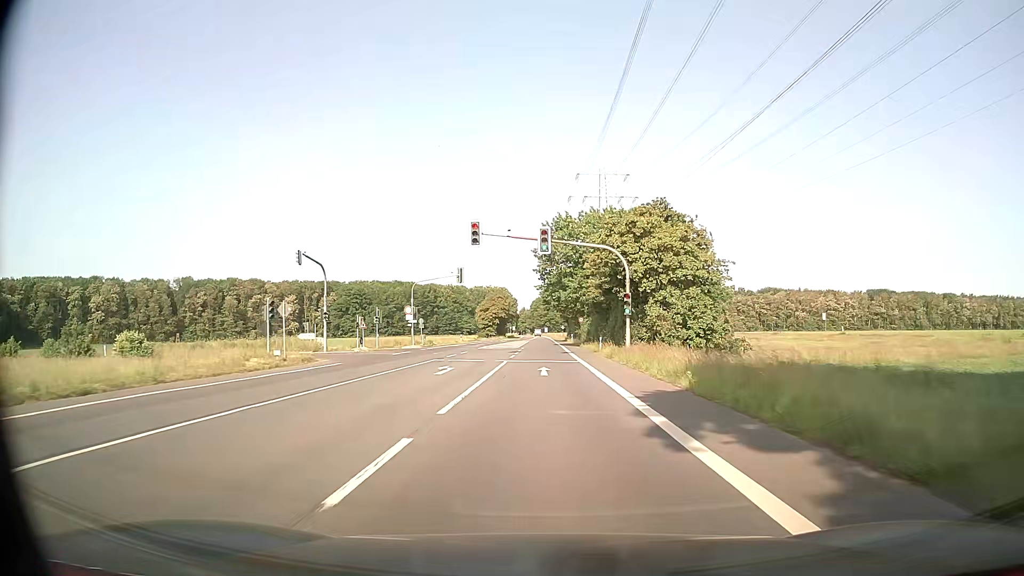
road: secondary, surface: asphalt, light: Day
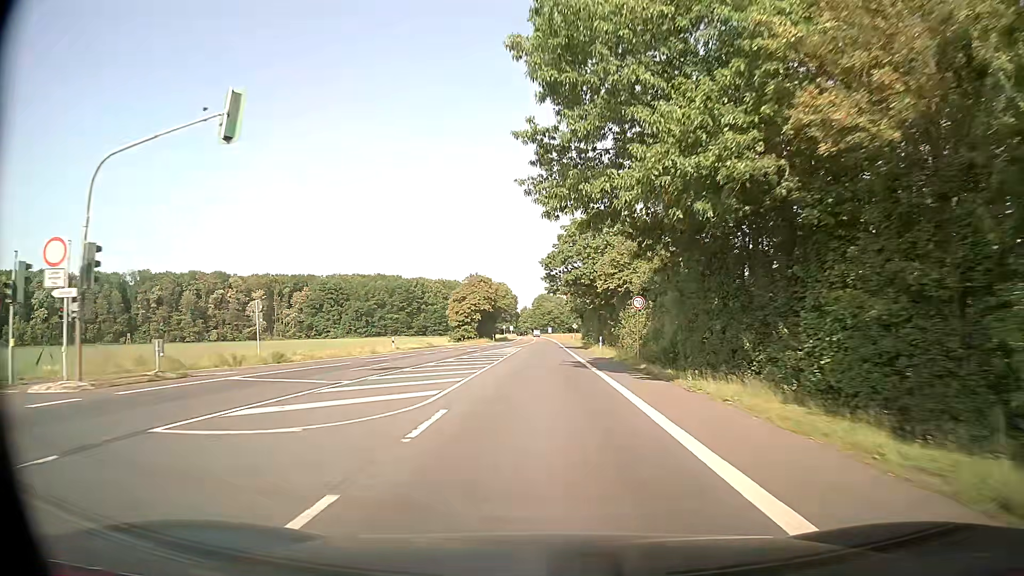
(0.0, +45.2) m; 0°
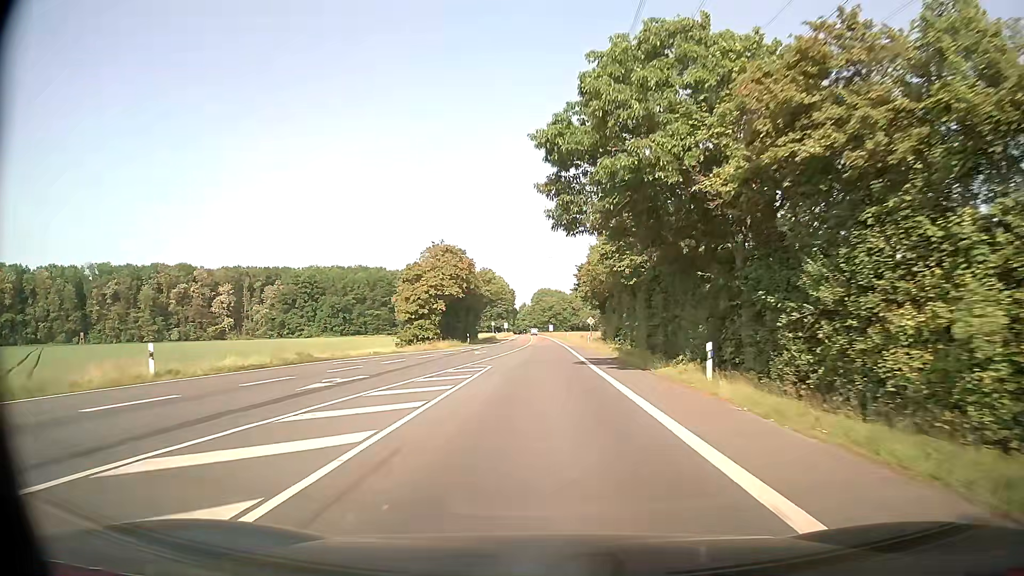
(0.0, +33.7) m; 0°
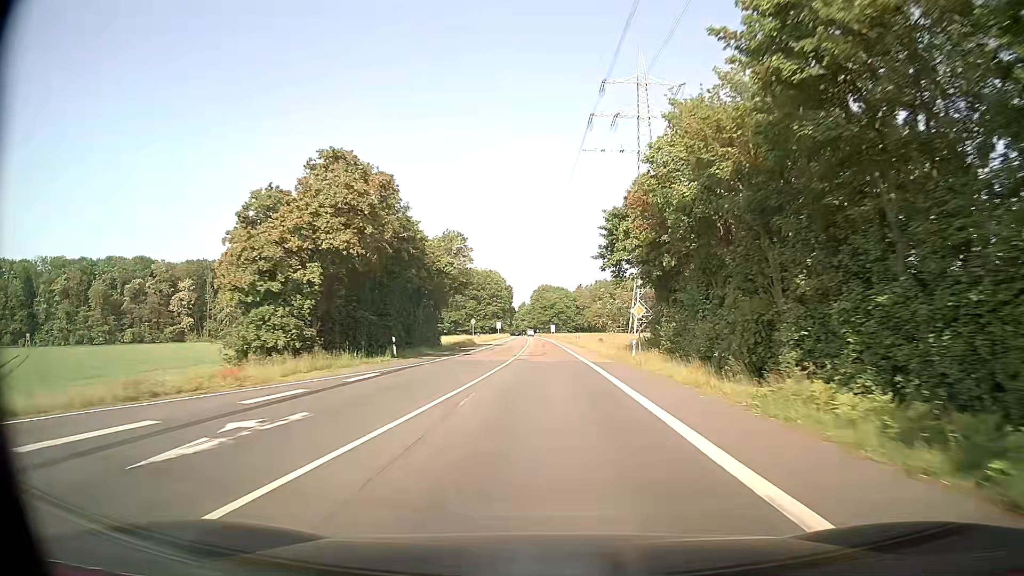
(0.0, +33.7) m; 0°
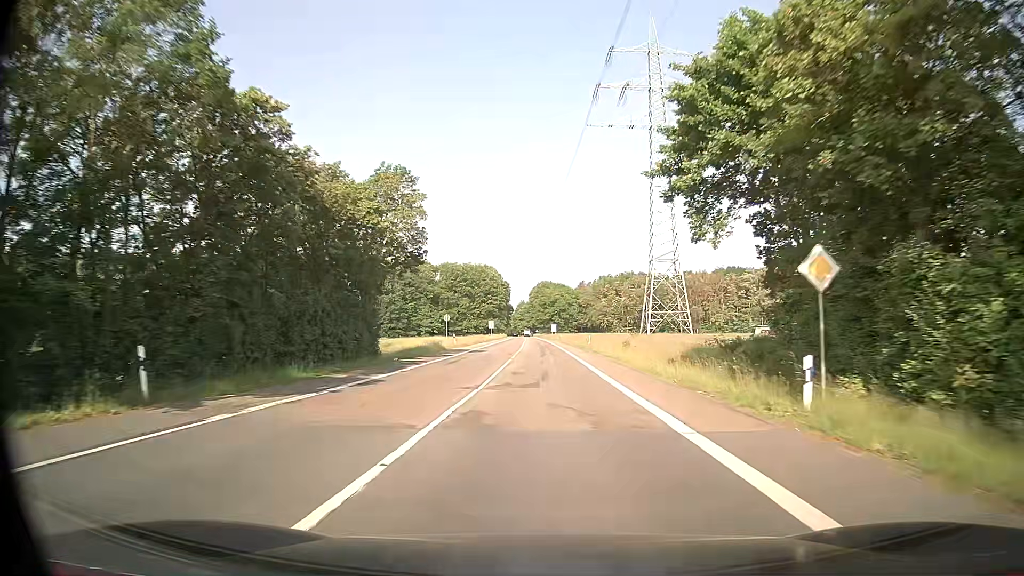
(-0.1, +22.4) m; 0°
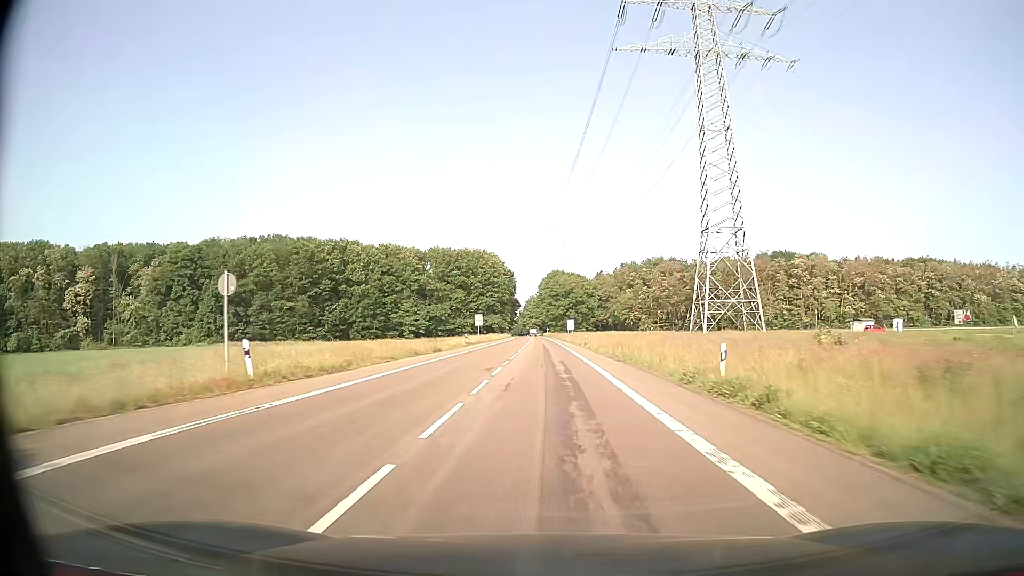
(0.0, +44.6) m; -1°
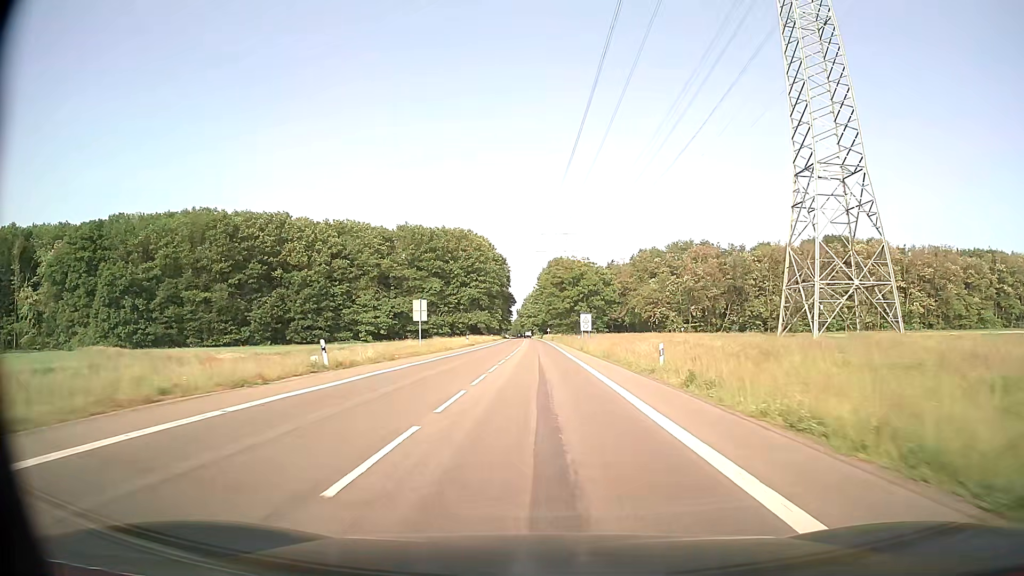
(0.0, +44.5) m; 0°
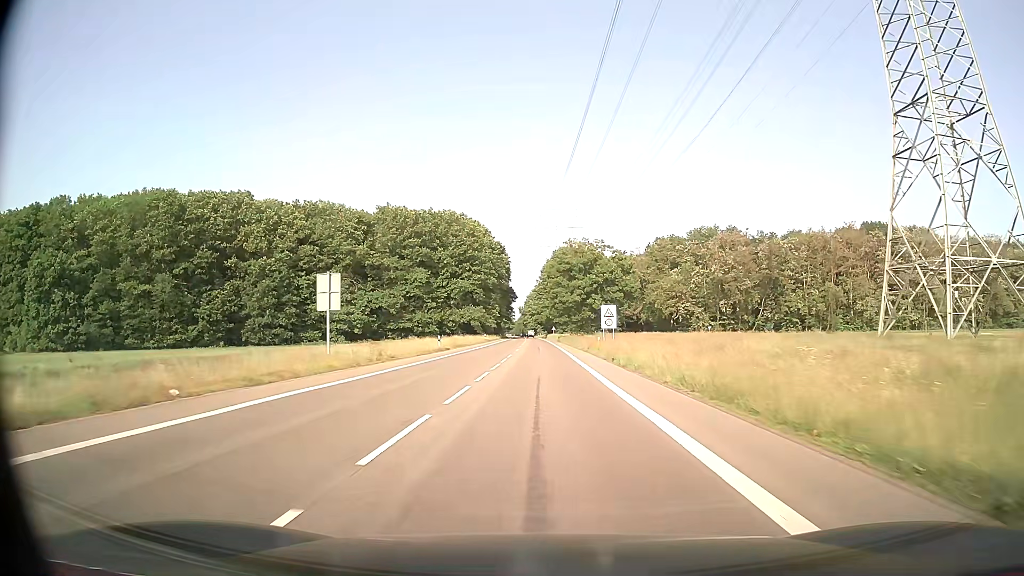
(-0.1, +22.3) m; 0°
(0, +10) (0, +20) (0, +30) (0, +40) (0, +50) (0, +60) (-1, +70) (-1, +80) (-1, +90) (-1, +100) m
